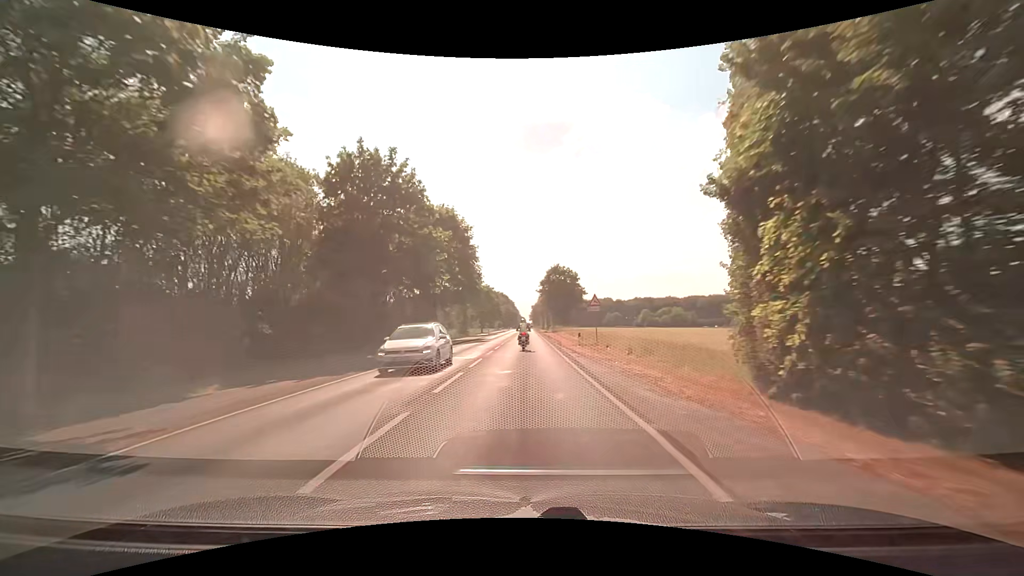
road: secondary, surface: asphalt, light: Day
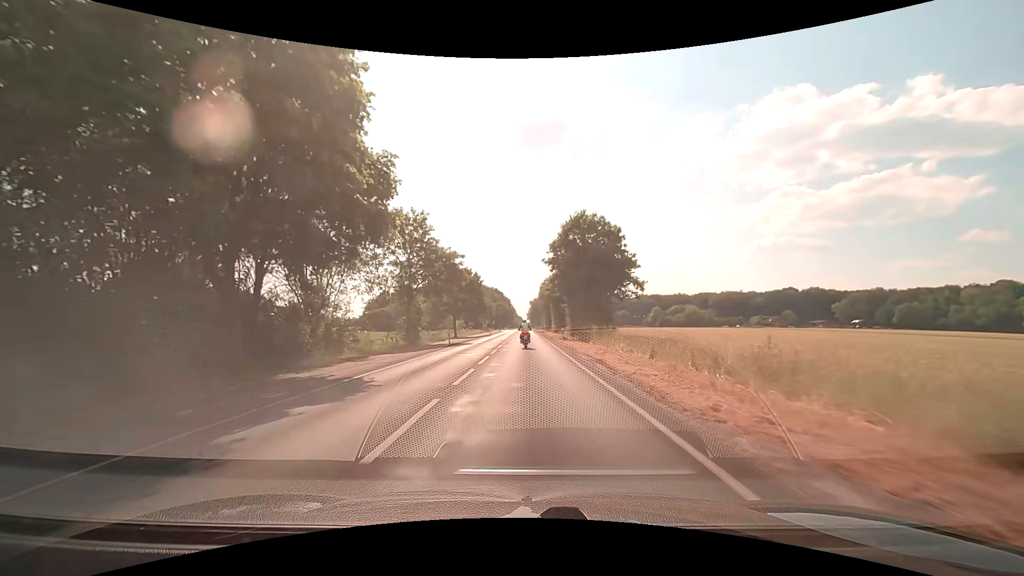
(0.0, +40.8) m; 0°
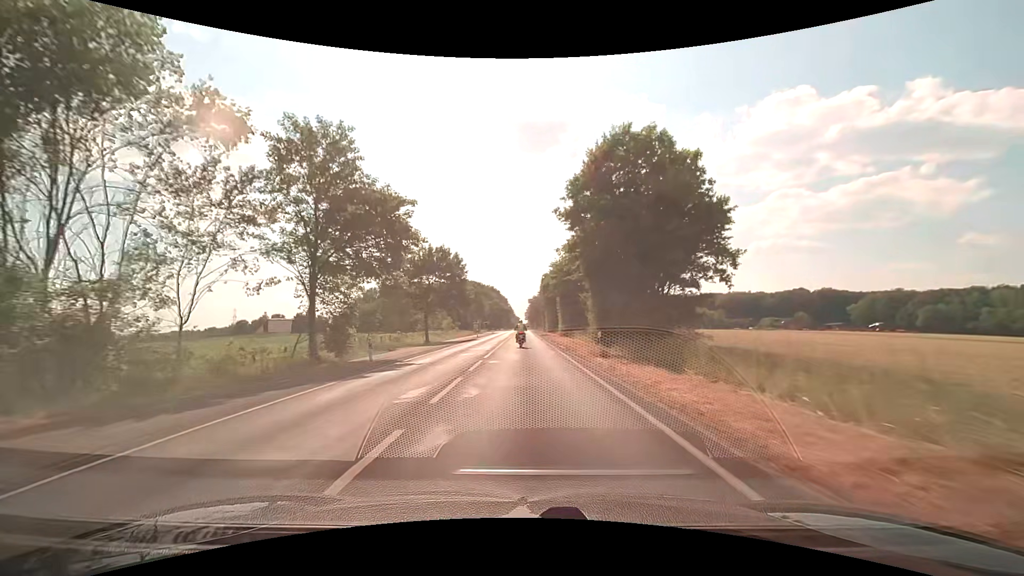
(+0.1, +20.7) m; 0°
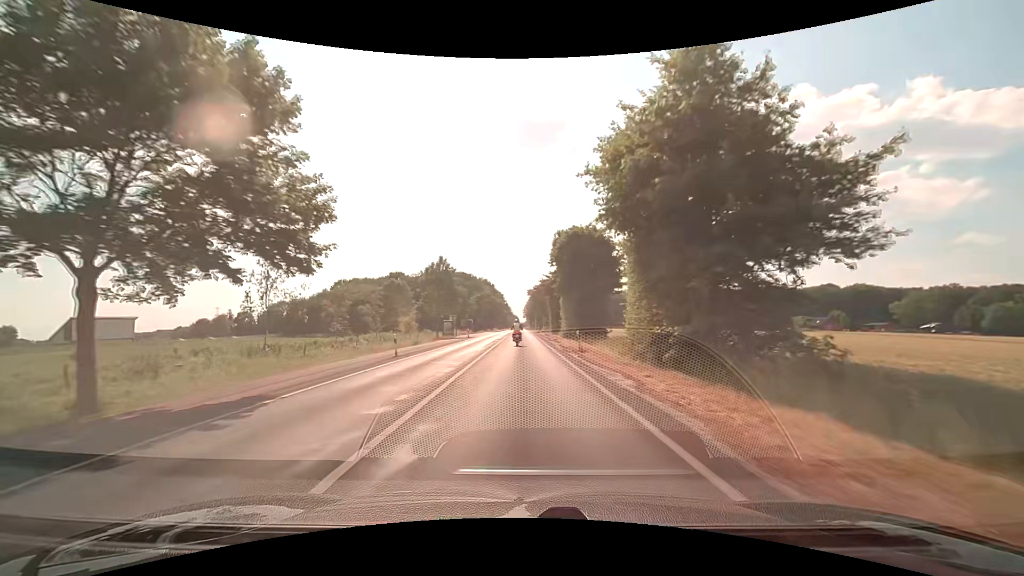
(+0.2, +42.4) m; 0°
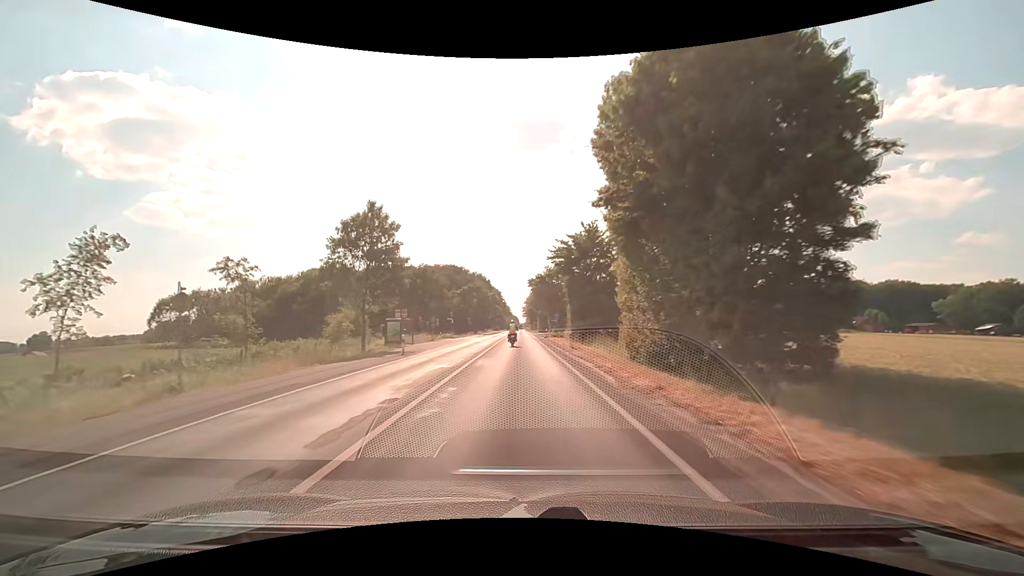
(0.0, +32.3) m; 0°
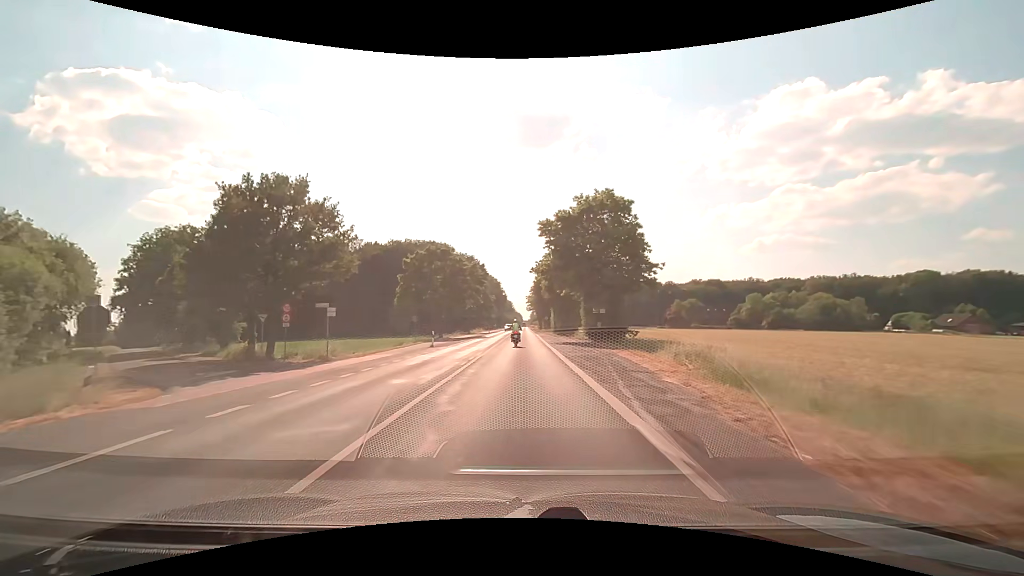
(-0.5, +54.3) m; 0°
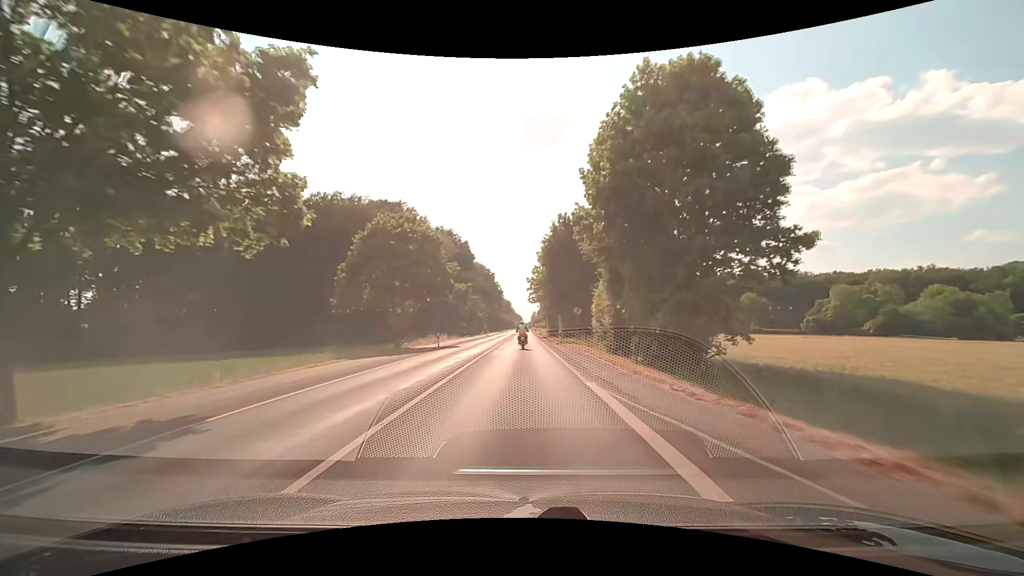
(-0.1, +54.3) m; 0°
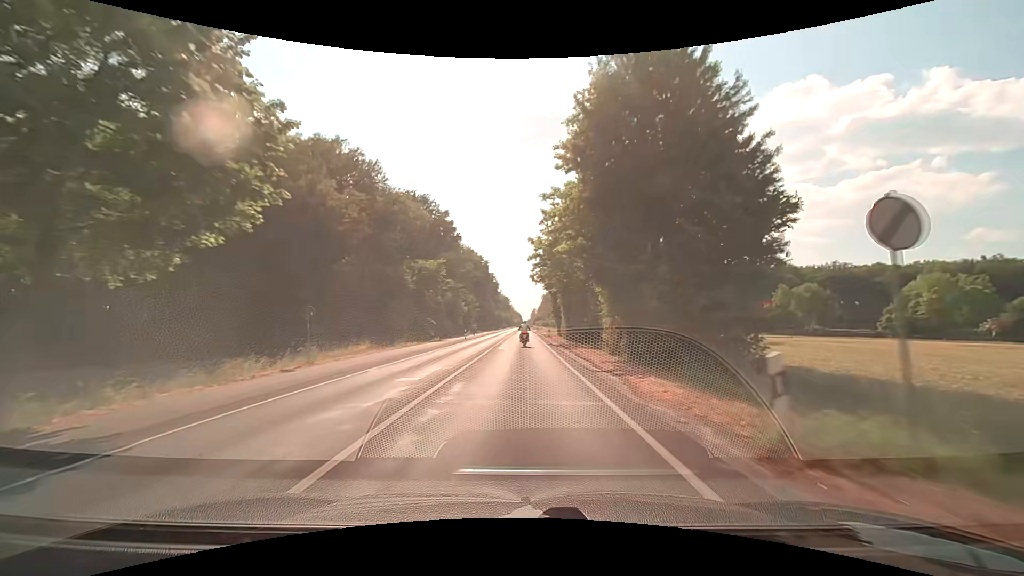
(0.0, +32.7) m; 0°
(0, +10) (0, +20) (0, +30) (0, +40) (0, +50) (0, +60) (0, +70) (0, +80) (0, +90) (0, +100) m
